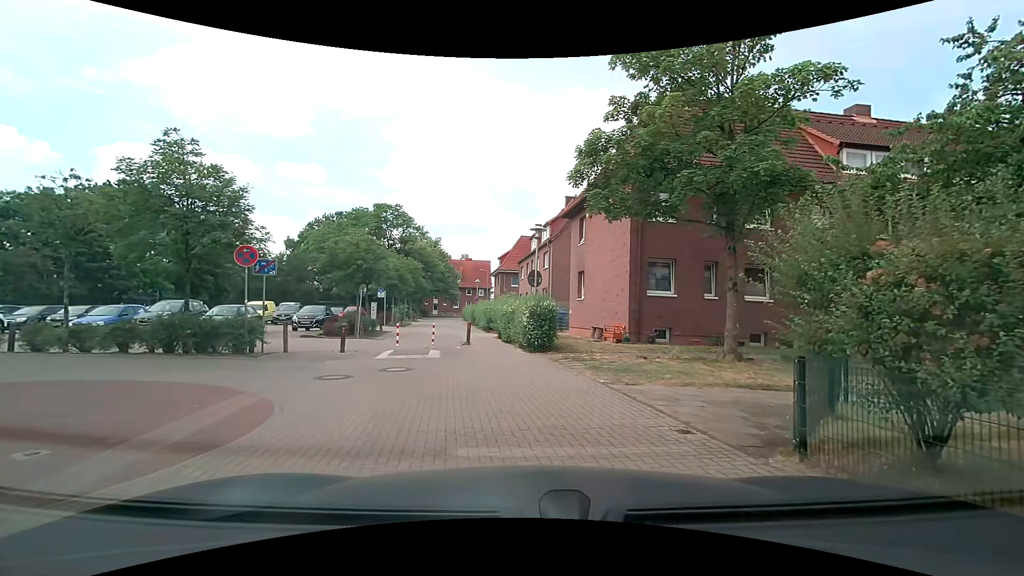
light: Day
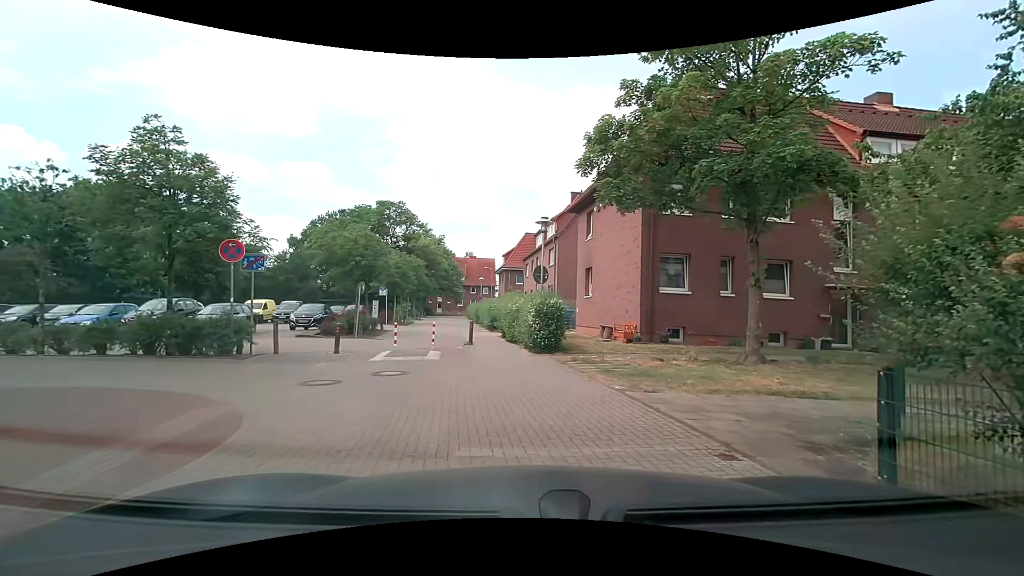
(0.0, +1.0) m; 0°
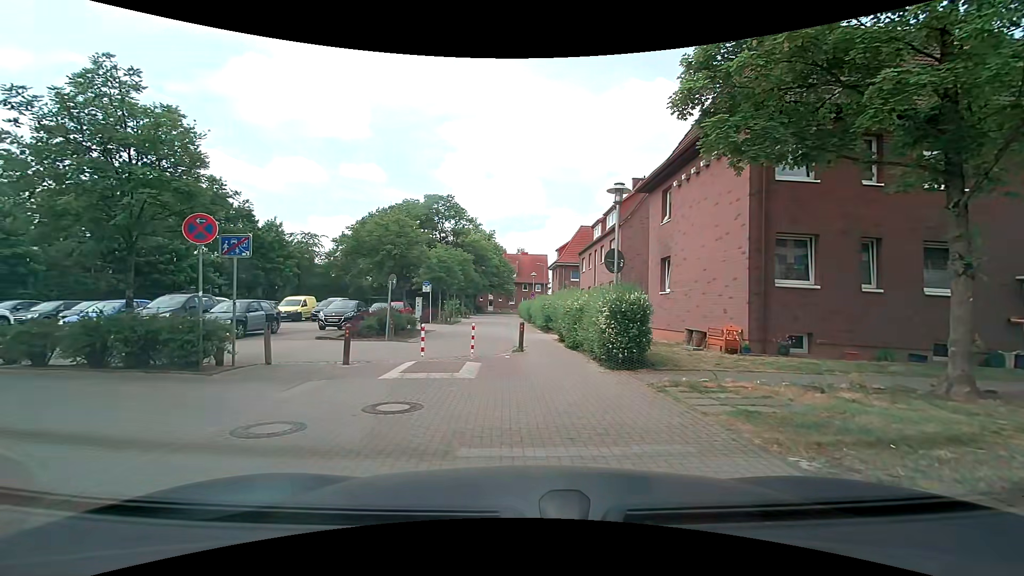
(-0.1, +4.0) m; -5°
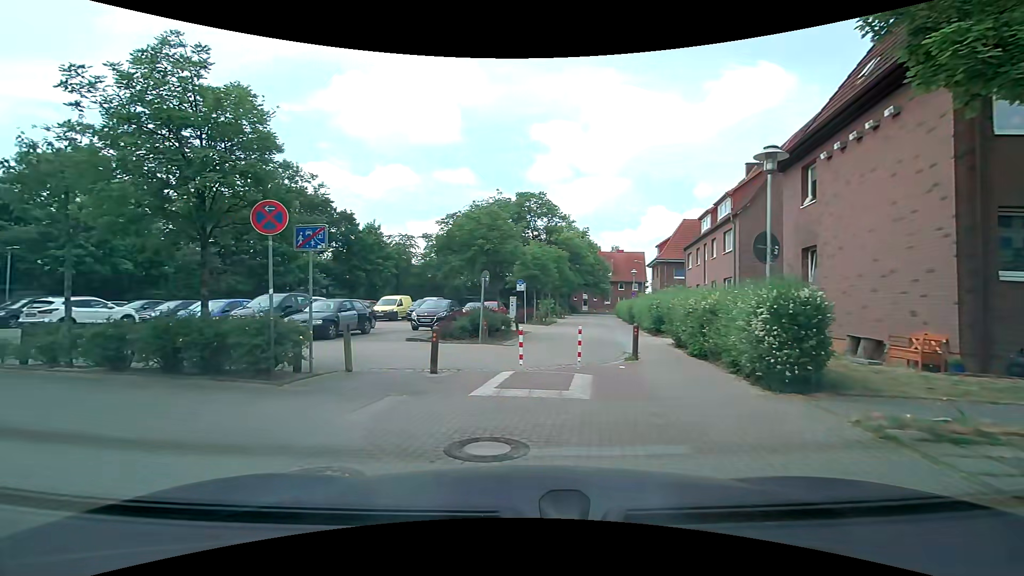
(-0.1, +2.1) m; -10°
